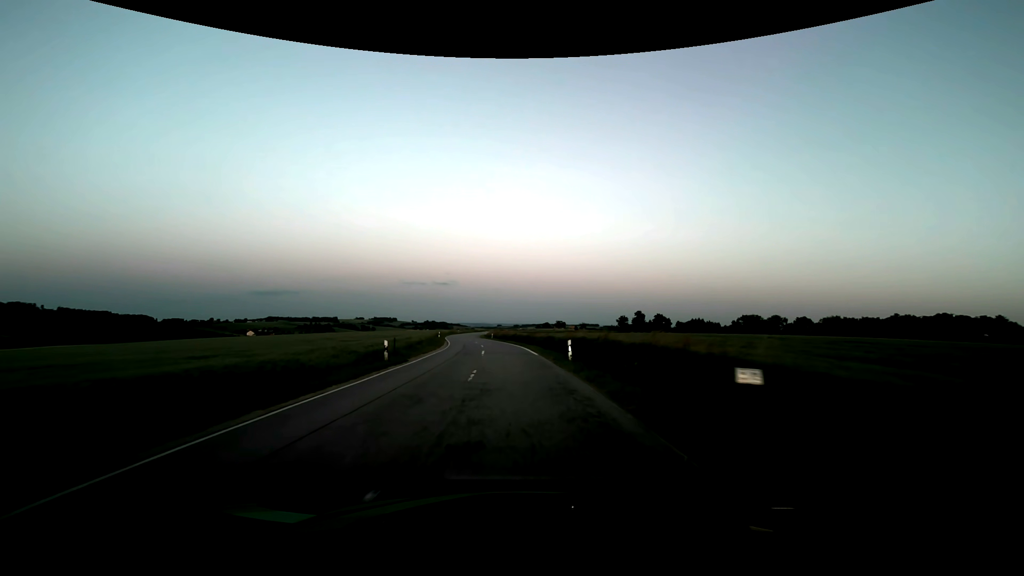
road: secondary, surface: asphalt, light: Dusk
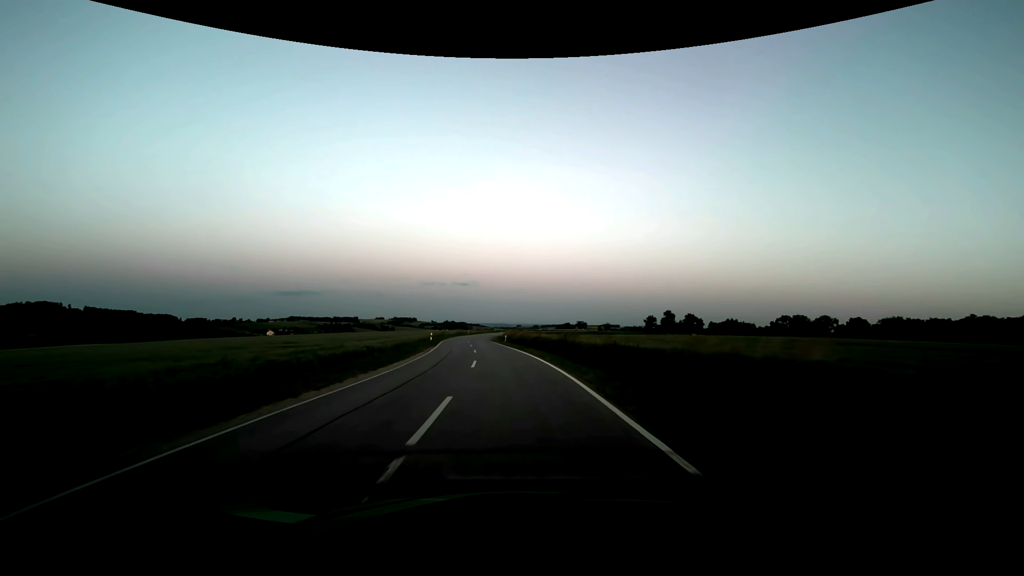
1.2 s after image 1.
(-0.4, +21.6) m; -2°
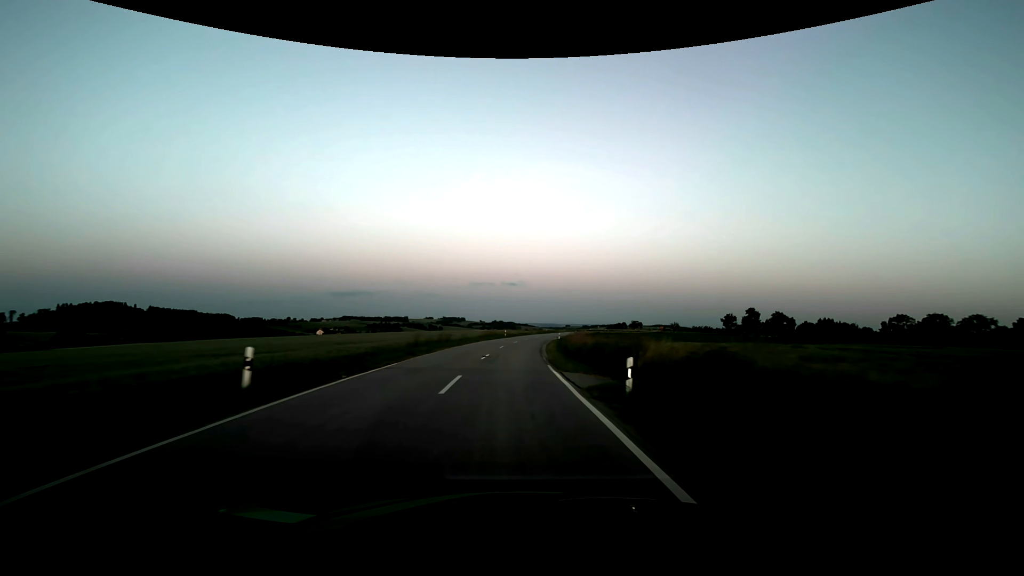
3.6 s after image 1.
(-2.5, +43.2) m; -6°
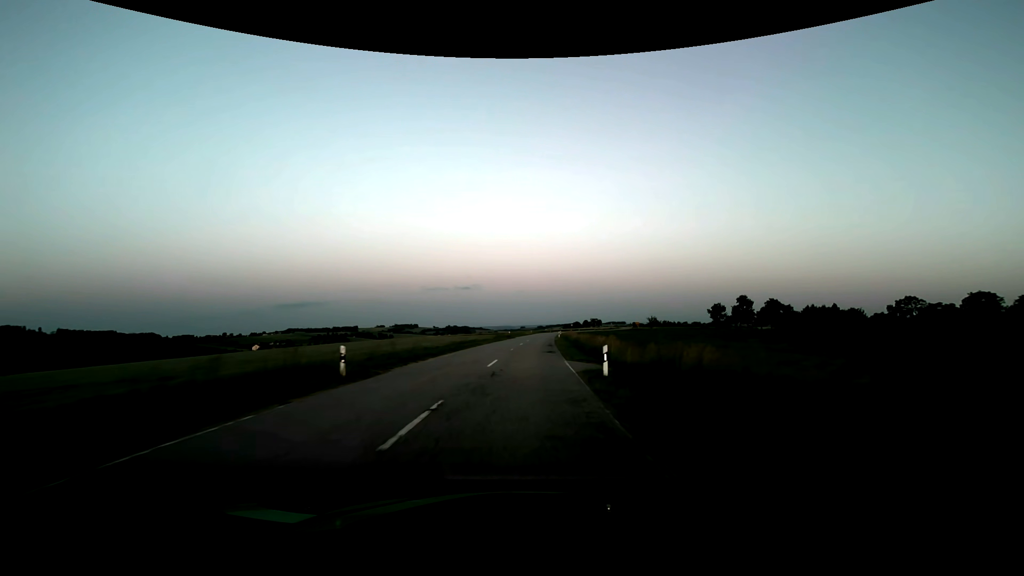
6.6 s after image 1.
(+1.8, +53.8) m; +5°
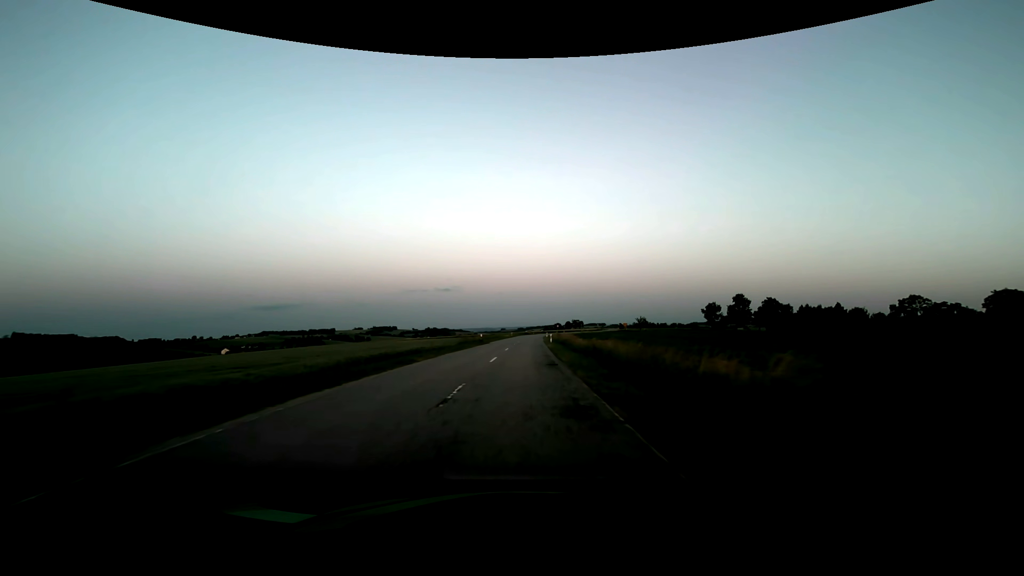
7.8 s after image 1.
(+0.5, +21.4) m; +2°
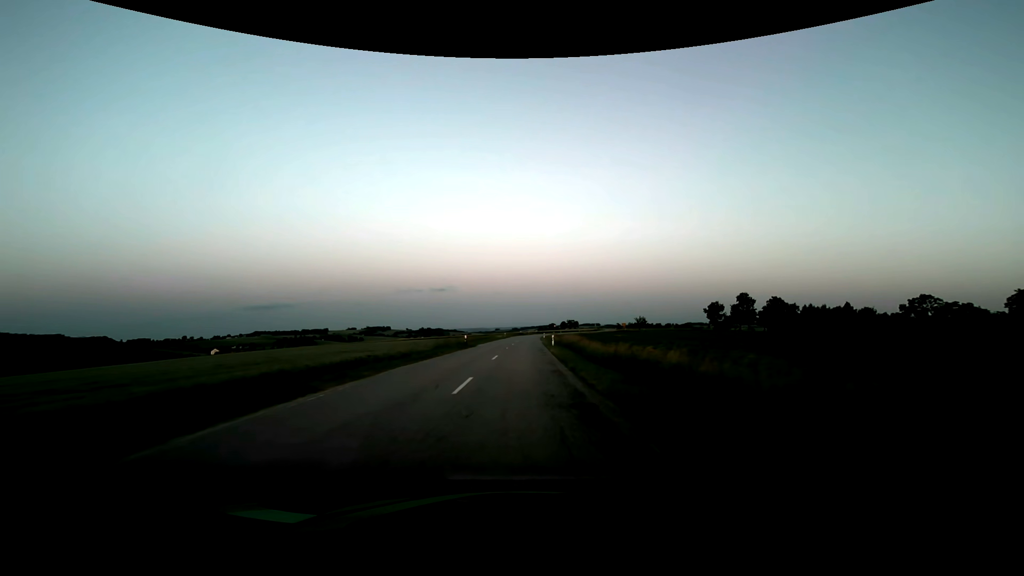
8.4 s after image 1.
(+0.1, +10.7) m; +1°
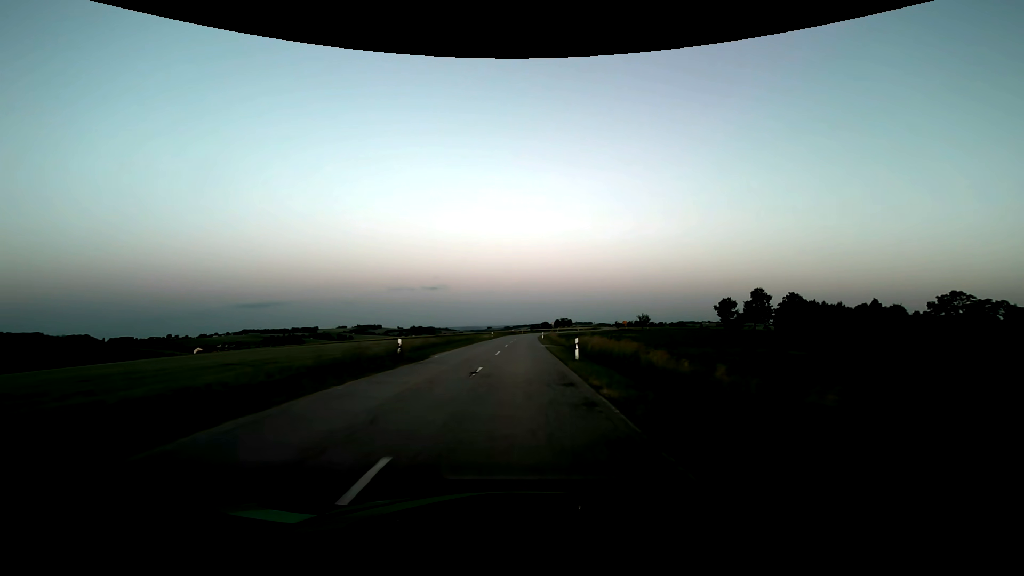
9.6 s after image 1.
(+0.2, +21.5) m; +1°
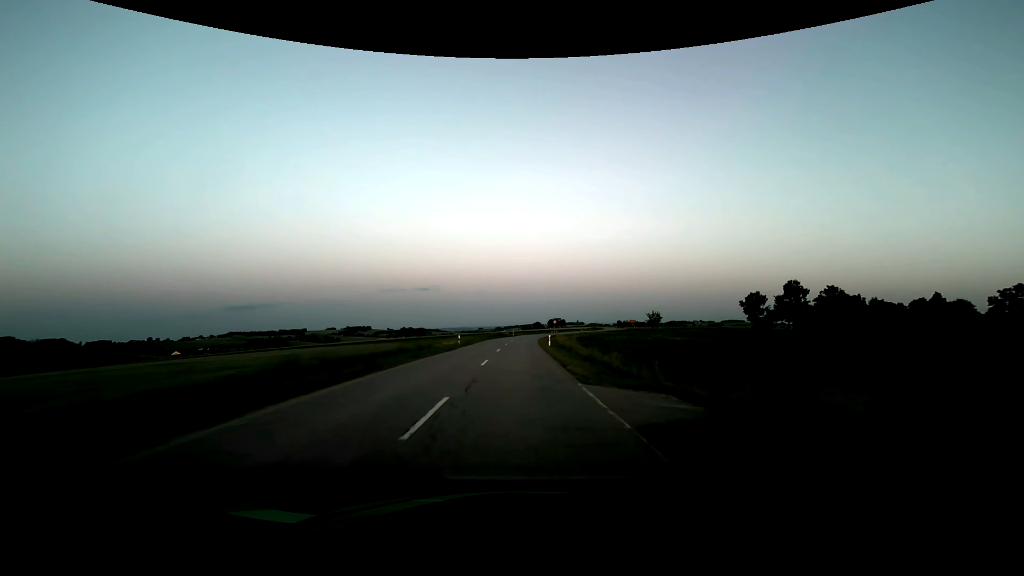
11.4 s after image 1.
(+0.4, +32.2) m; +1°
(0, +10) (0, +20) (0, +30) (0, +40) (0, +50) (+1, +60) (+1, +70) (+2, +80) (+3, +90) (+5, +100) m
